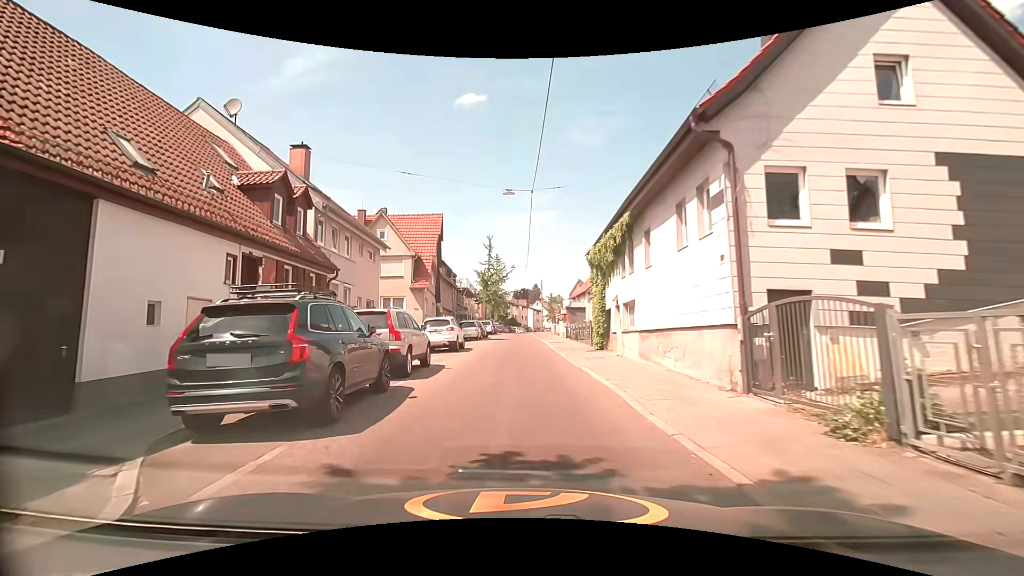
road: tertiary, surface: asphalt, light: Day
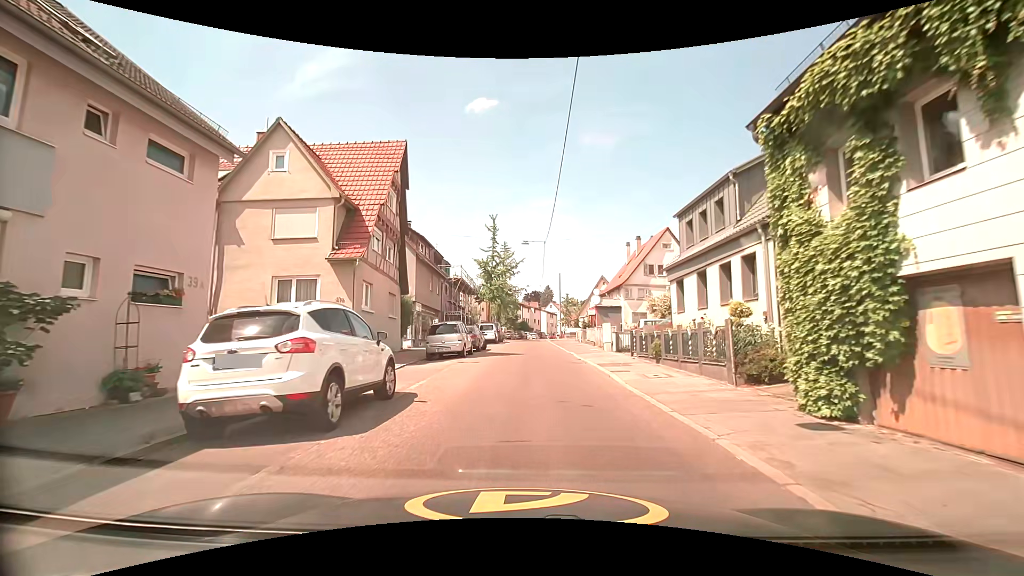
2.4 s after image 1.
(-0.8, +17.3) m; -2°
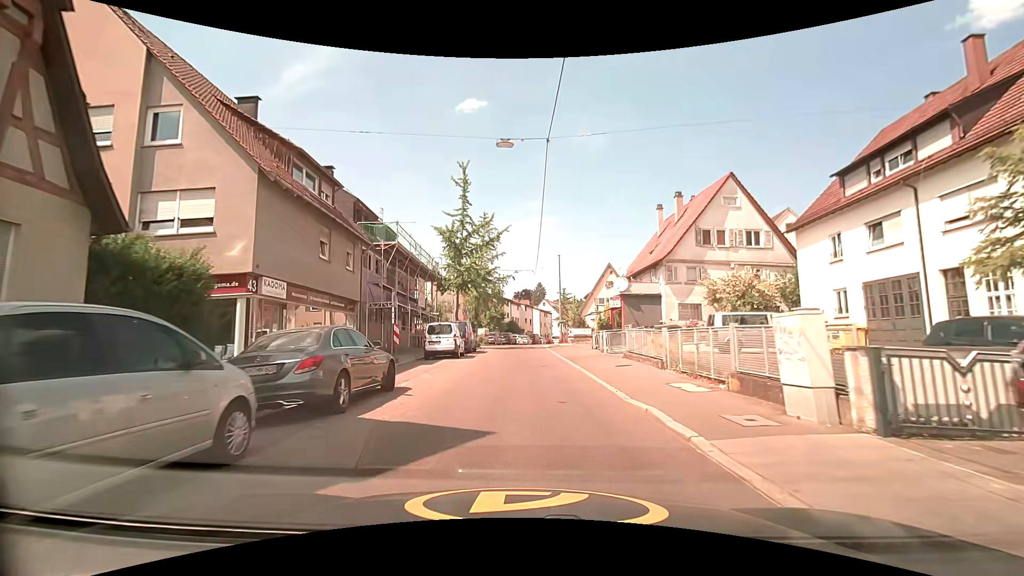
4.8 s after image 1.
(+0.4, +19.2) m; +1°
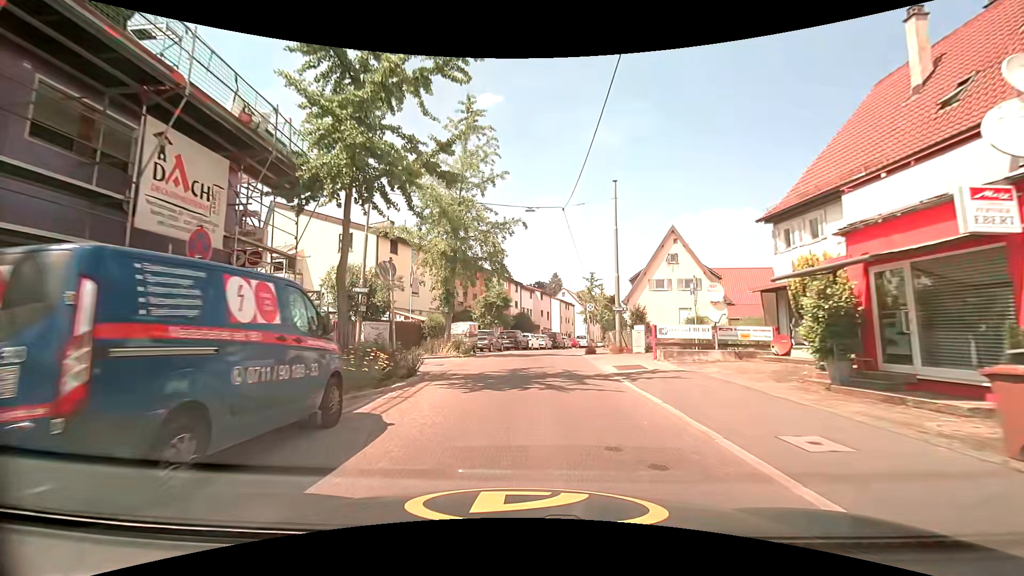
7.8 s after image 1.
(-0.5, +26.4) m; -1°
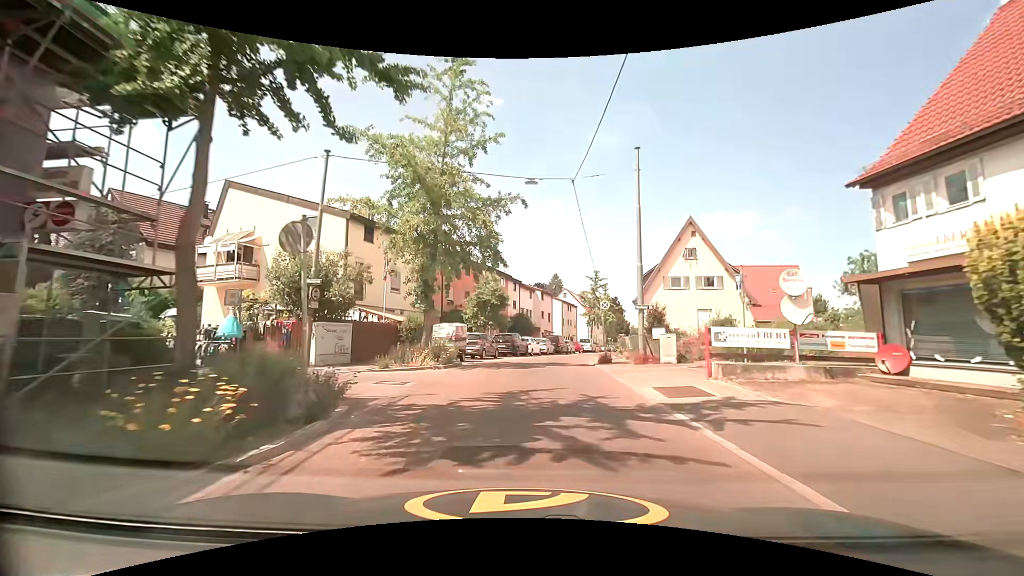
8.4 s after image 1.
(0.0, +5.6) m; 0°
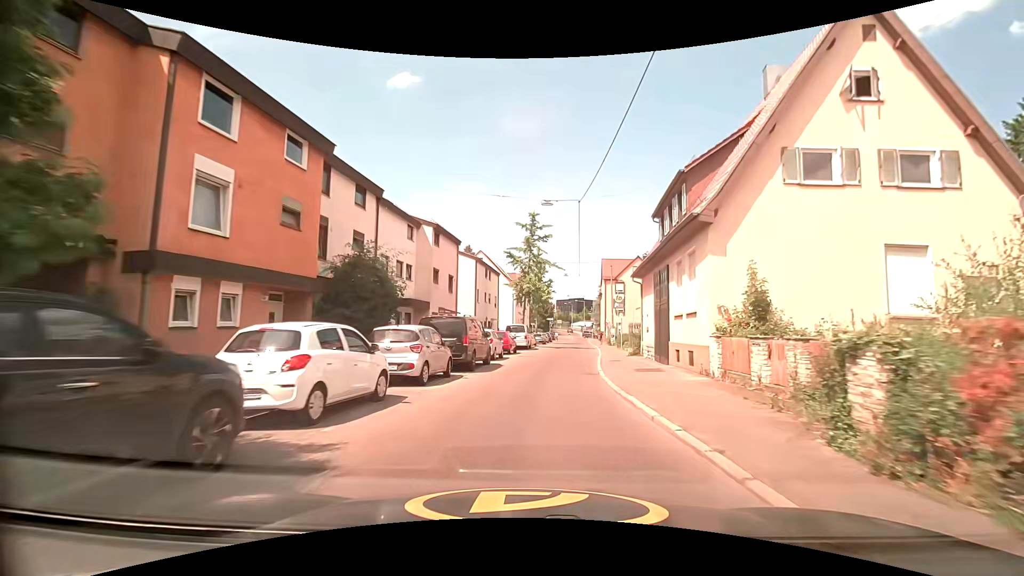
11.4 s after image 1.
(+1.8, +31.4) m; +10°
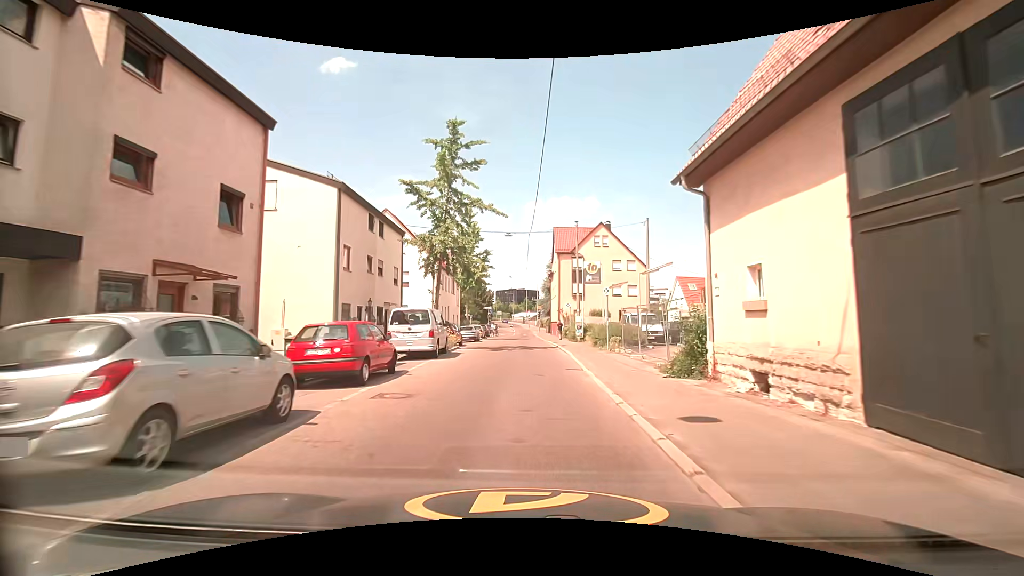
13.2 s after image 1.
(+1.1, +18.7) m; +7°
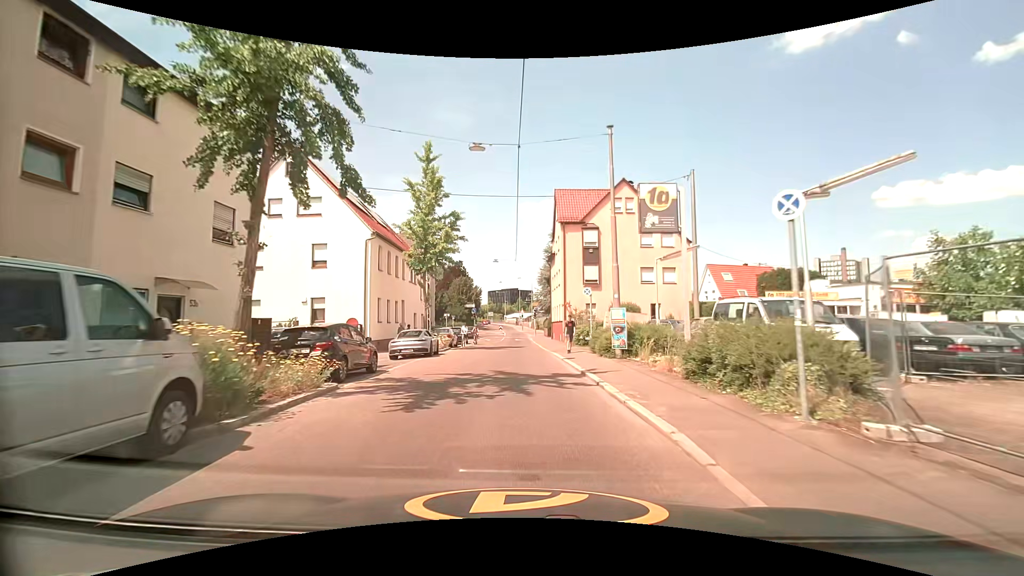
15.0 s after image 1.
(+0.3, +17.0) m; 0°
(0, +10) (0, +20) (0, +30) (-1, +40) (-2, +50) (-2, +60) (-3, +70) (-8, +78) (-17, +80) (-27, +79) m
